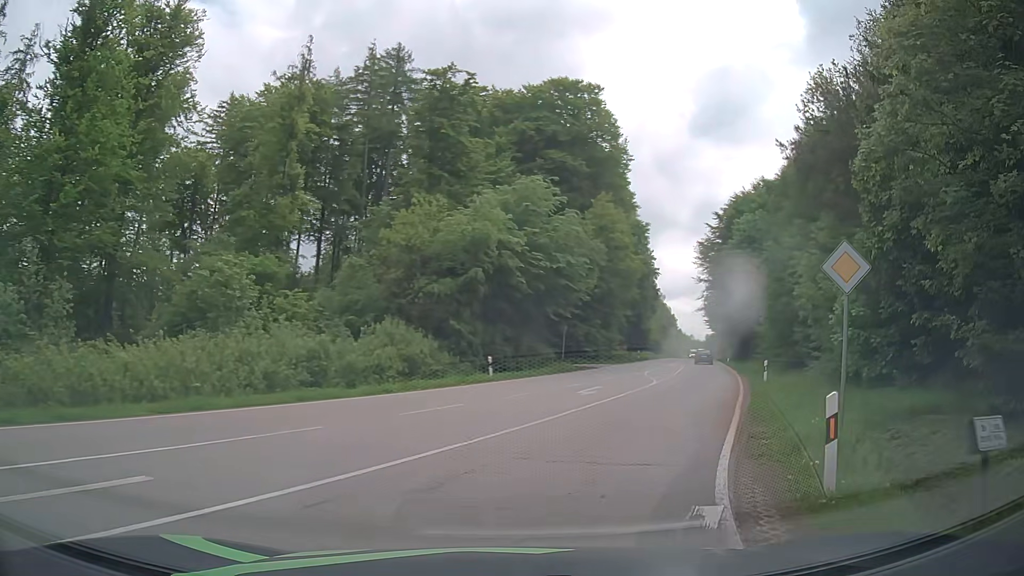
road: secondary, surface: asphalt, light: Day
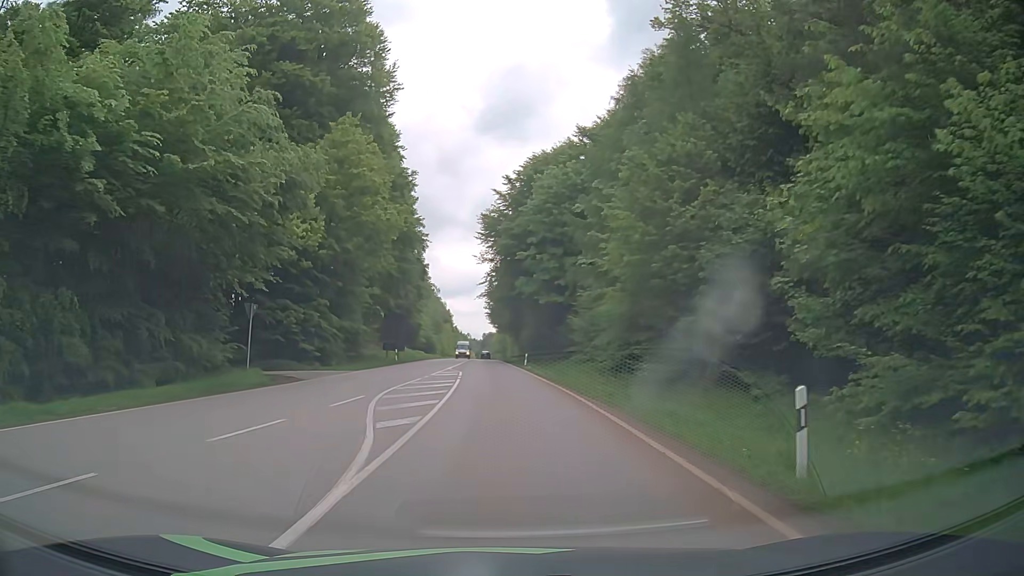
(+5.1, +21.8) m; +19°
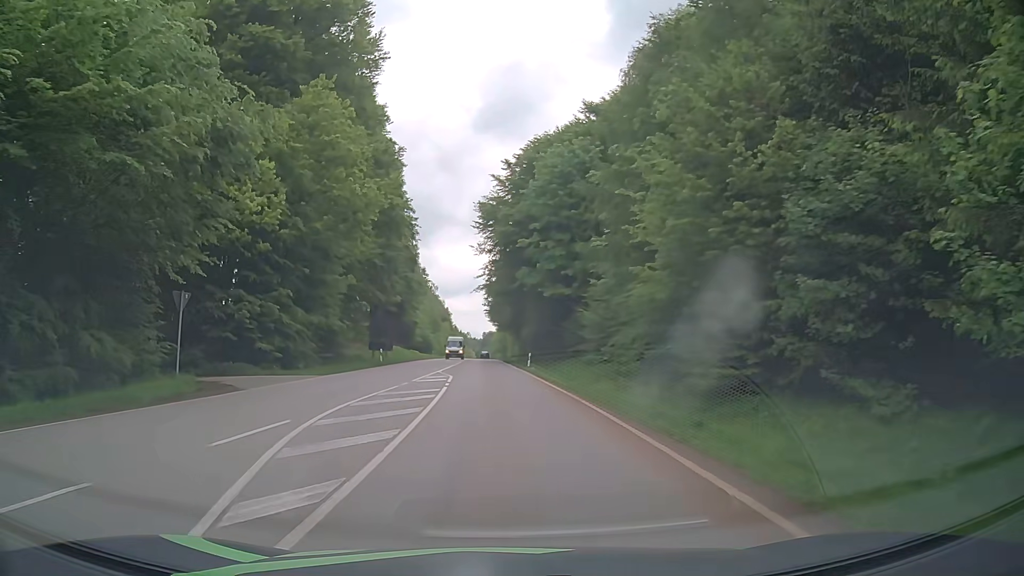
(-0.1, +6.6) m; -1°
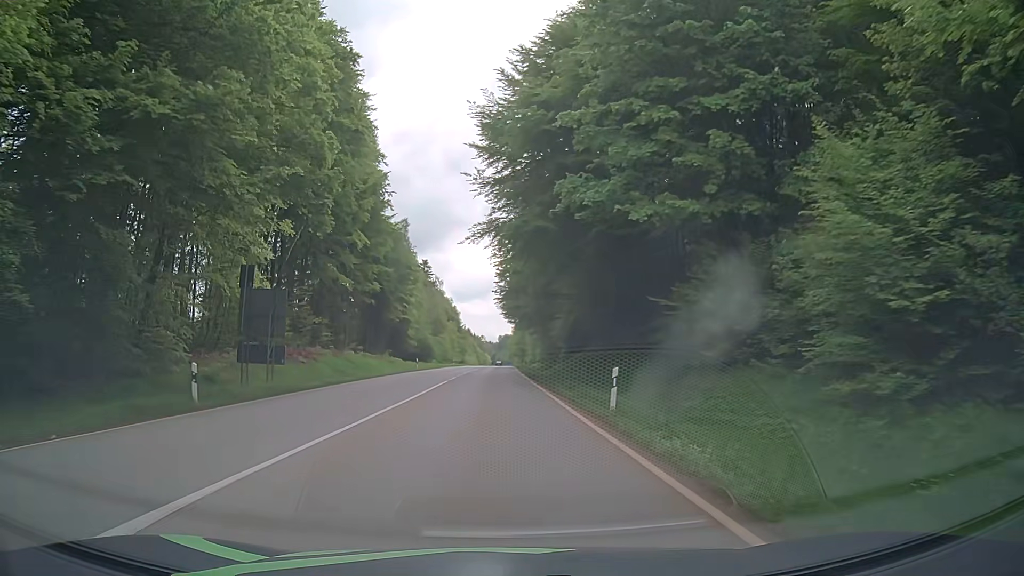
(-0.4, +30.7) m; -2°
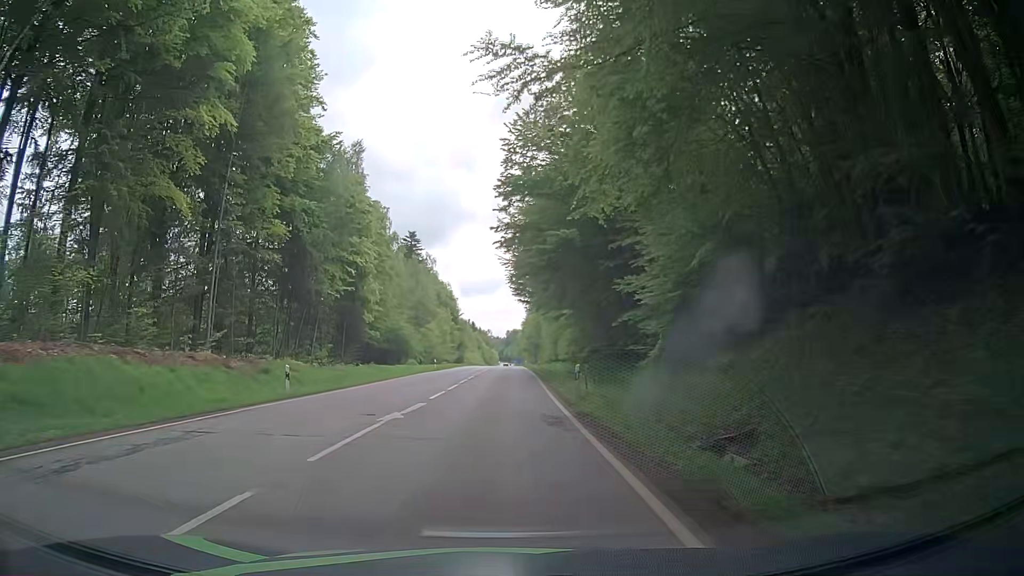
(+0.1, +36.7) m; +1°
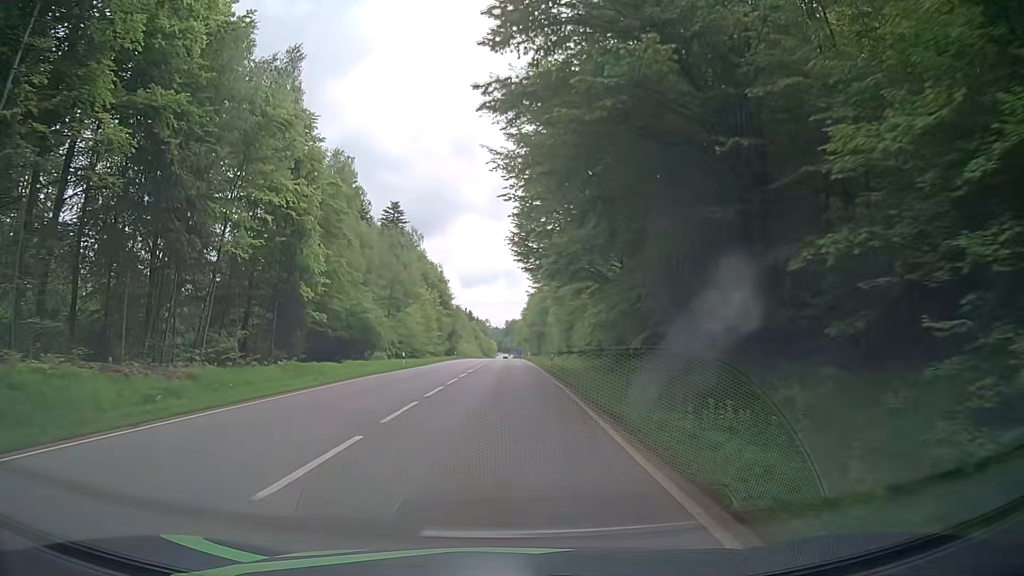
(-0.2, +20.3) m; -1°
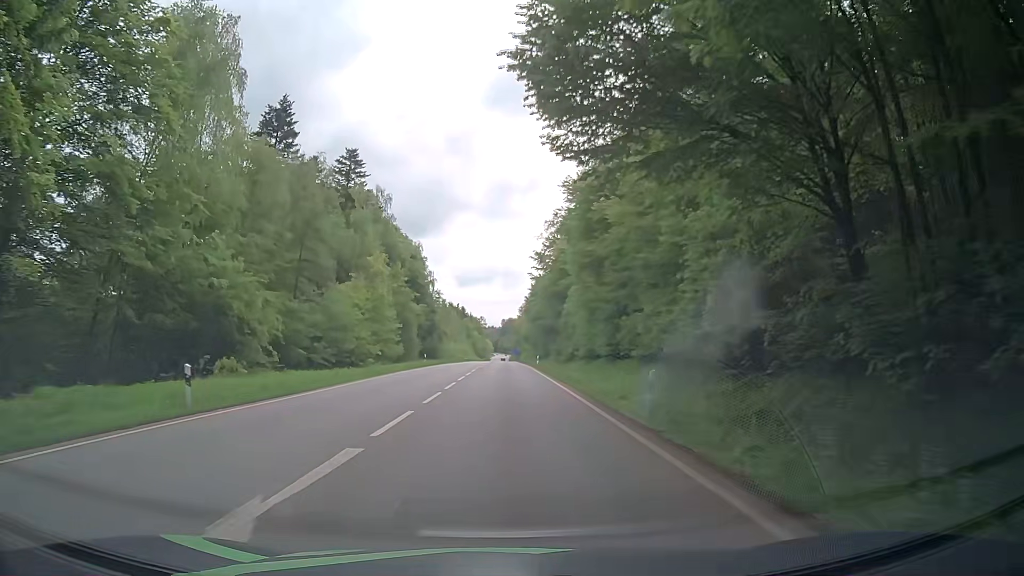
(0.0, +32.1) m; +1°
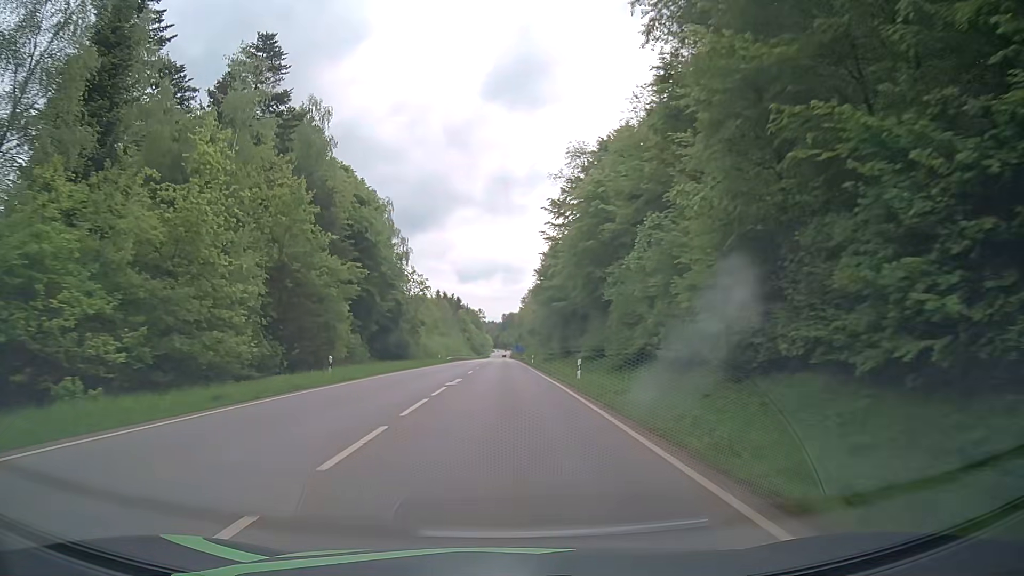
(-0.5, +33.7) m; -1°
(0, +10) (0, +20) (0, +30) (0, +40) (0, +50) (0, +60) (0, +70) (0, +80) (0, +90) (+1, +100) m
